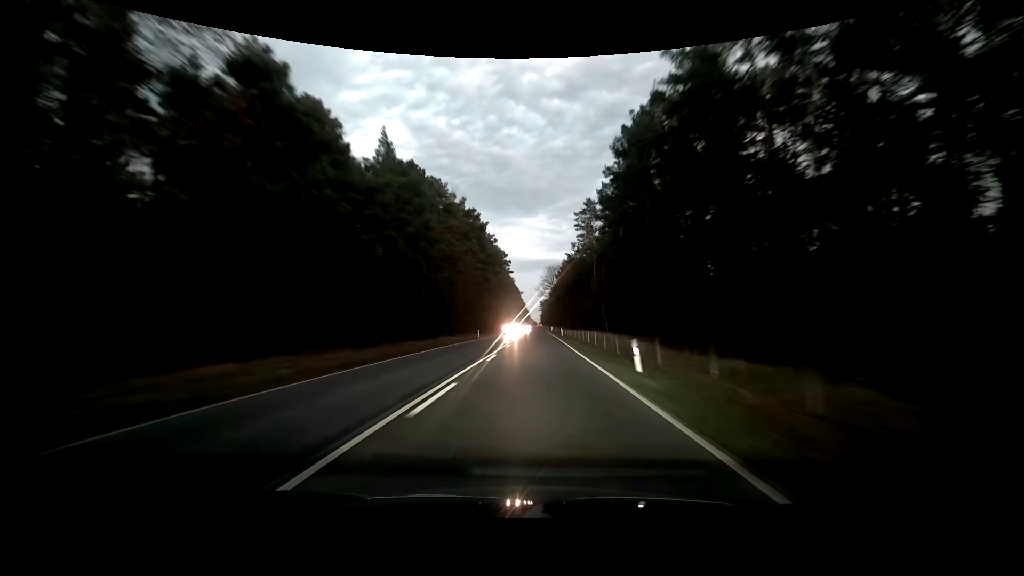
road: primary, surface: asphalt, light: Dusk
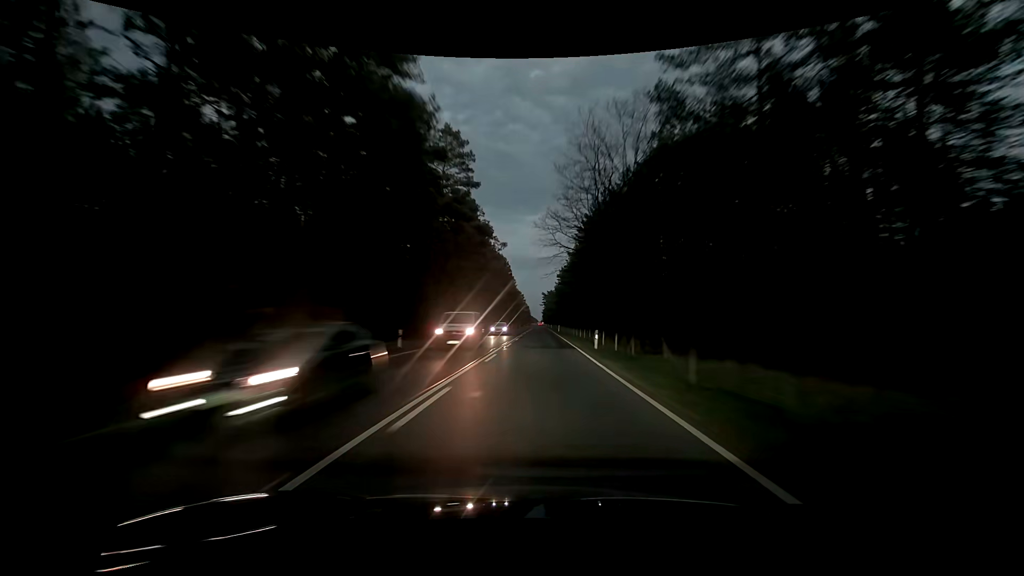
(+0.2, +77.8) m; 0°
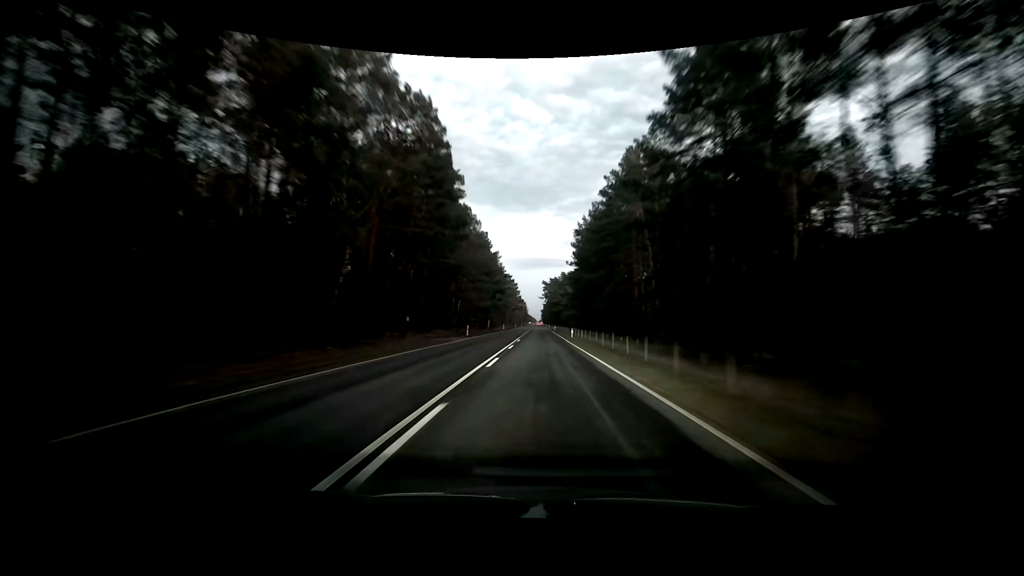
(+0.1, +78.4) m; 0°
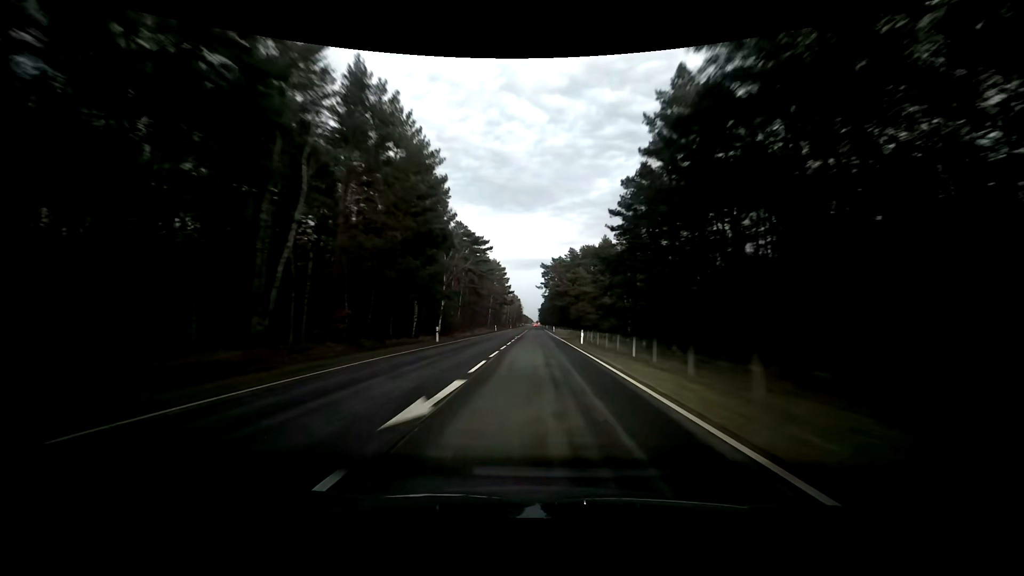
(+0.1, +62.9) m; +1°
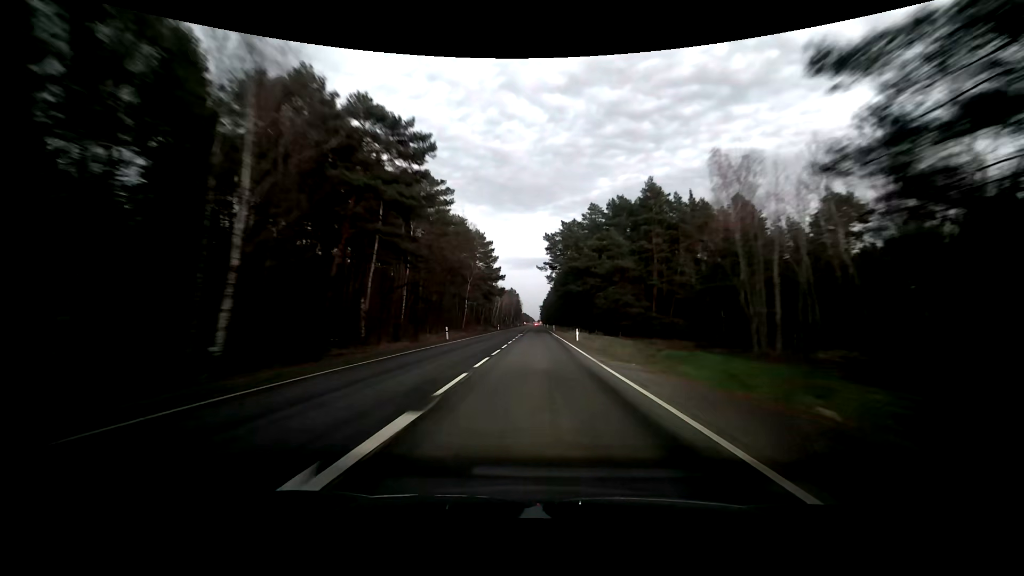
(-0.4, +47.2) m; 0°
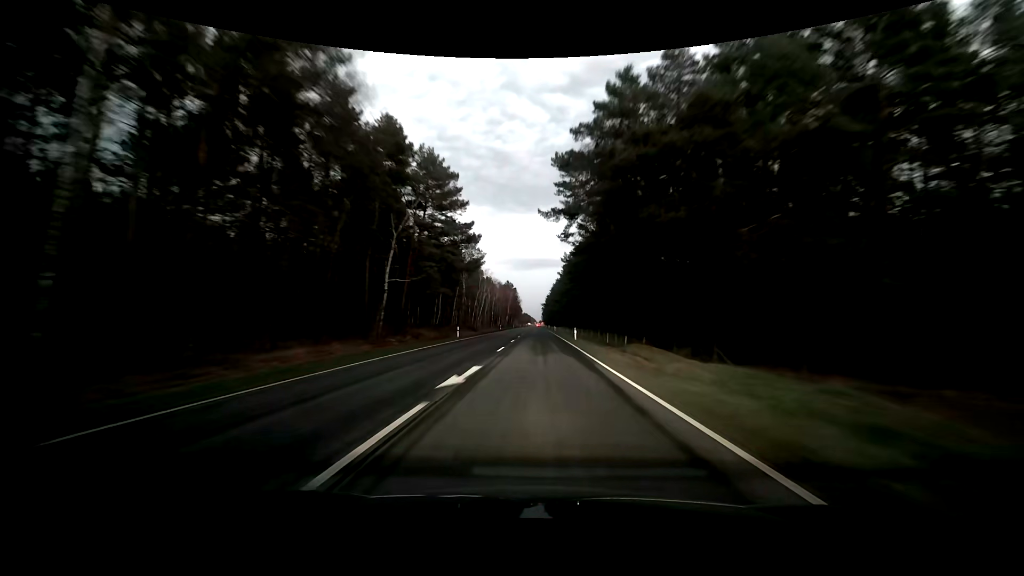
(-0.2, +47.2) m; 0°
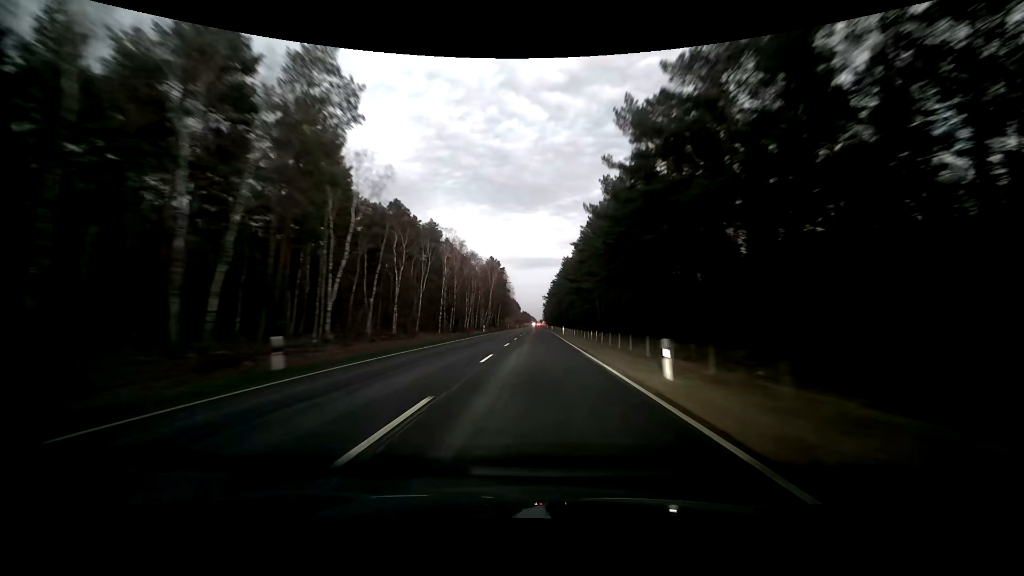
(-0.1, +78.5) m; 0°
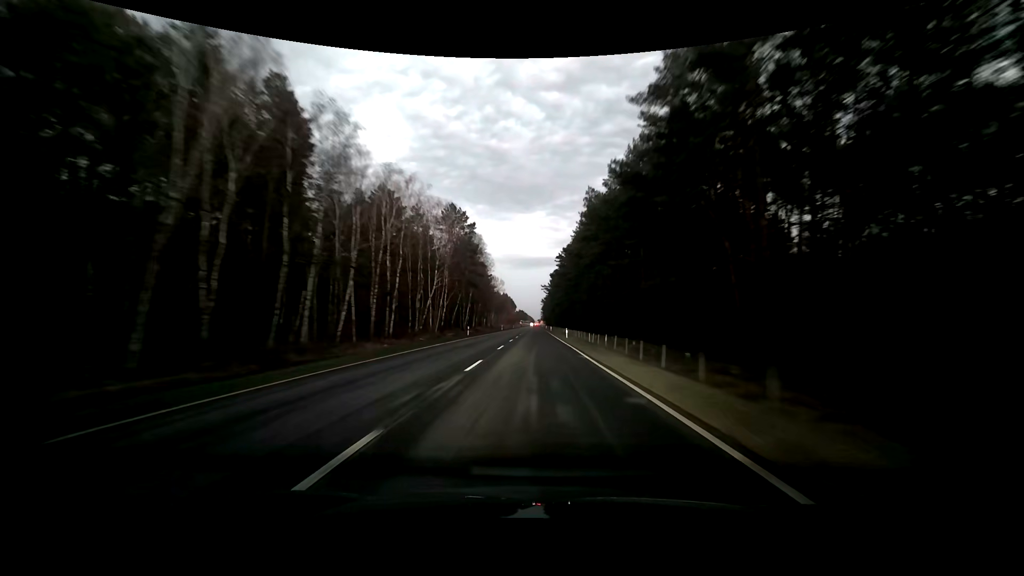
(+0.1, +62.6) m; 0°
(0, +10) (0, +20) (0, +30) (0, +40) (0, +50) (0, +60) (0, +70) (0, +80) (0, +90) (0, +100) m
